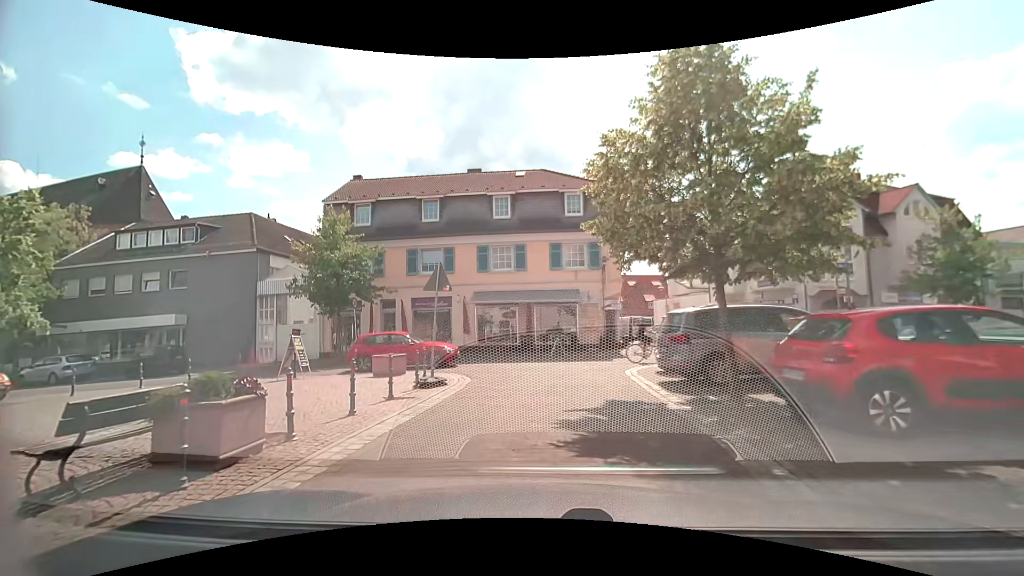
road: residential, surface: paving_stones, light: Day
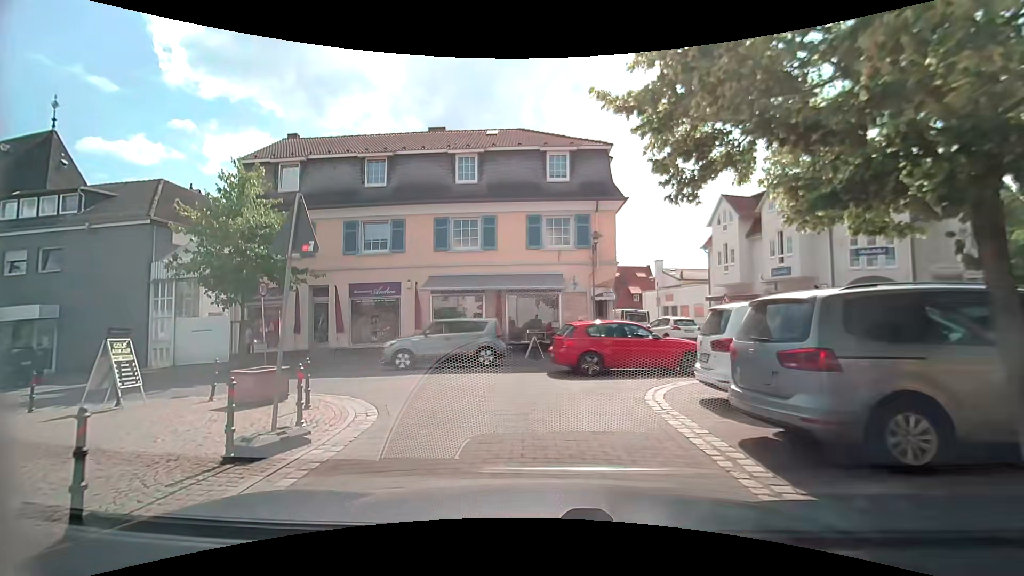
(0.0, +6.2) m; +2°
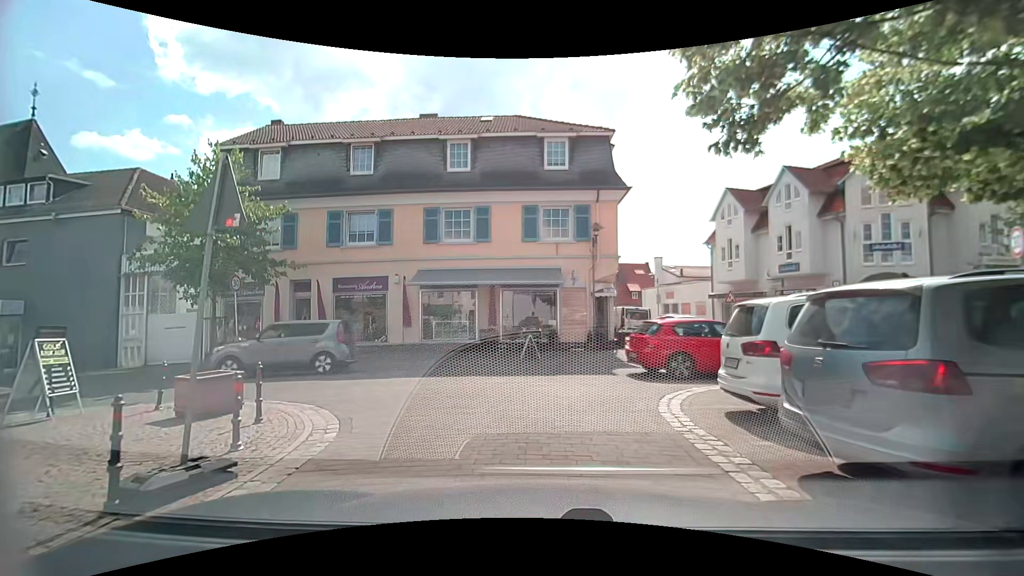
(0.0, +1.4) m; 0°
